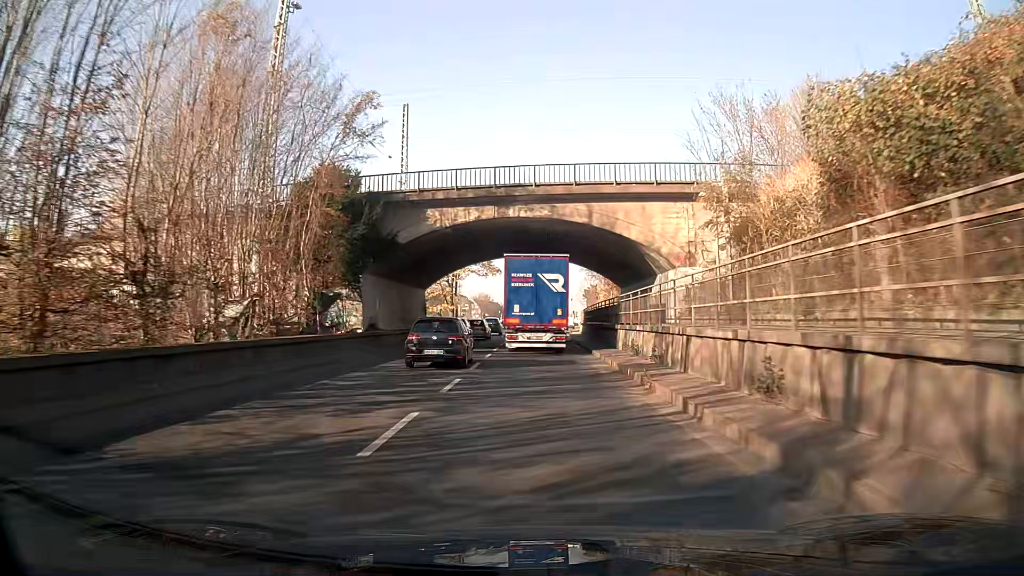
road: trunk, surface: asphalt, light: Day
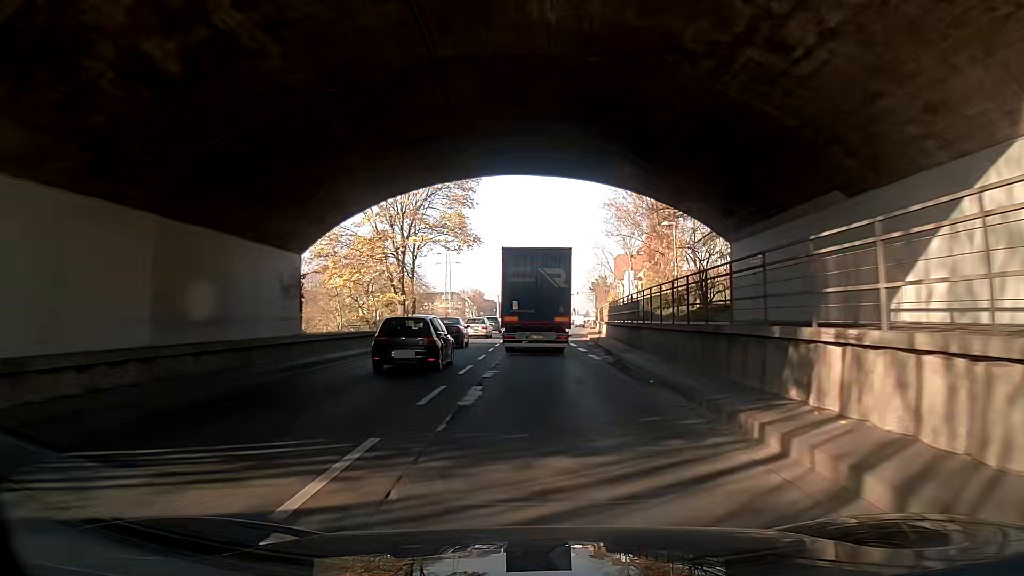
(+0.1, +26.4) m; 0°
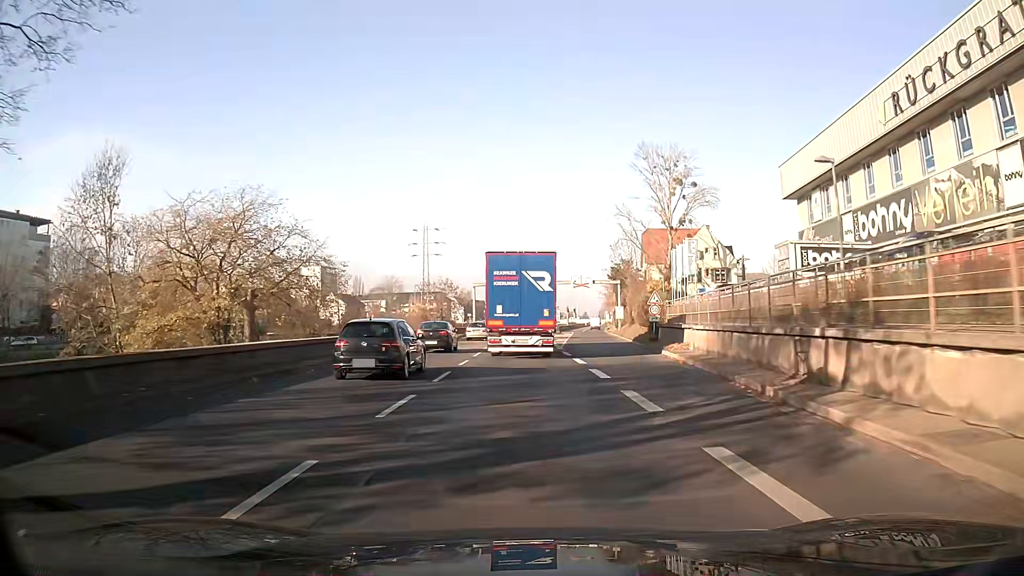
(+0.8, +43.3) m; +1°
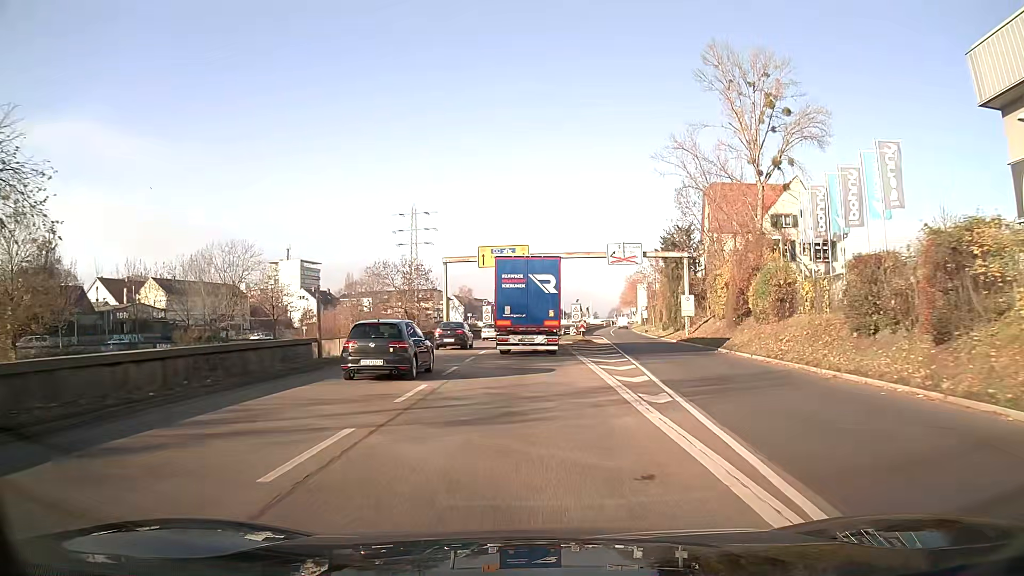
(-0.3, +34.9) m; -1°
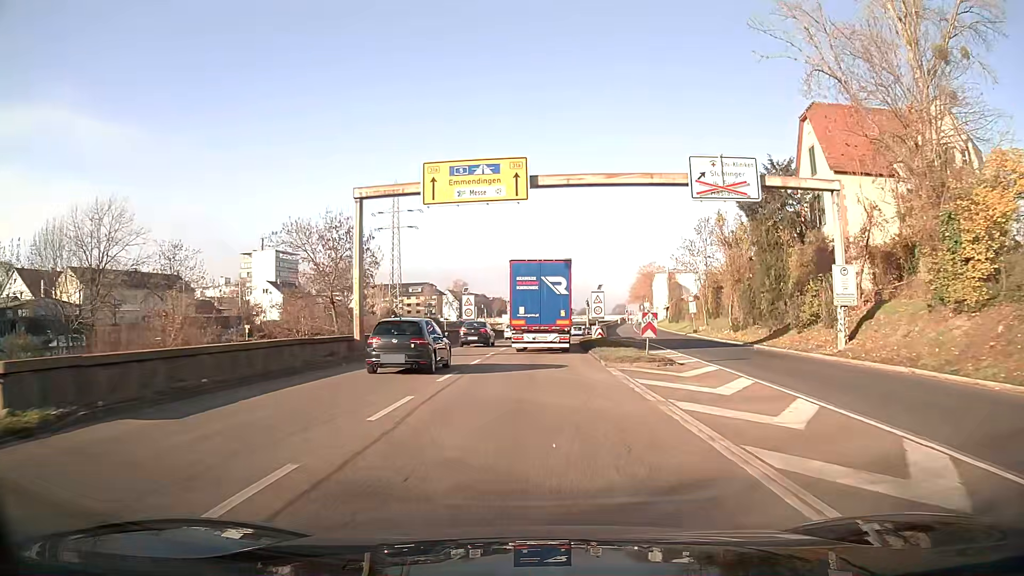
(0.0, +26.8) m; 0°
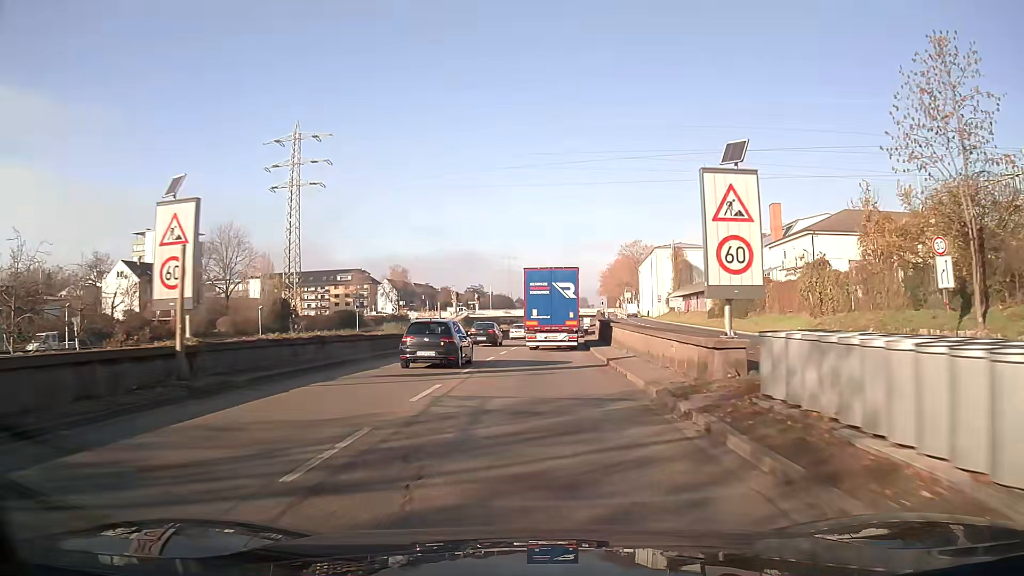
(+1.4, +46.2) m; +4°
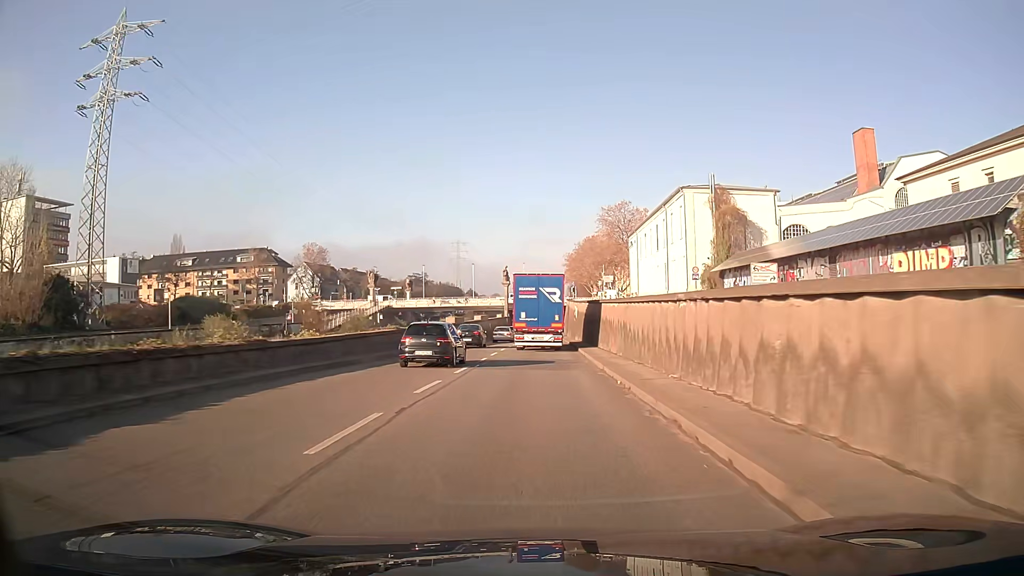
(+1.8, +48.0) m; +4°
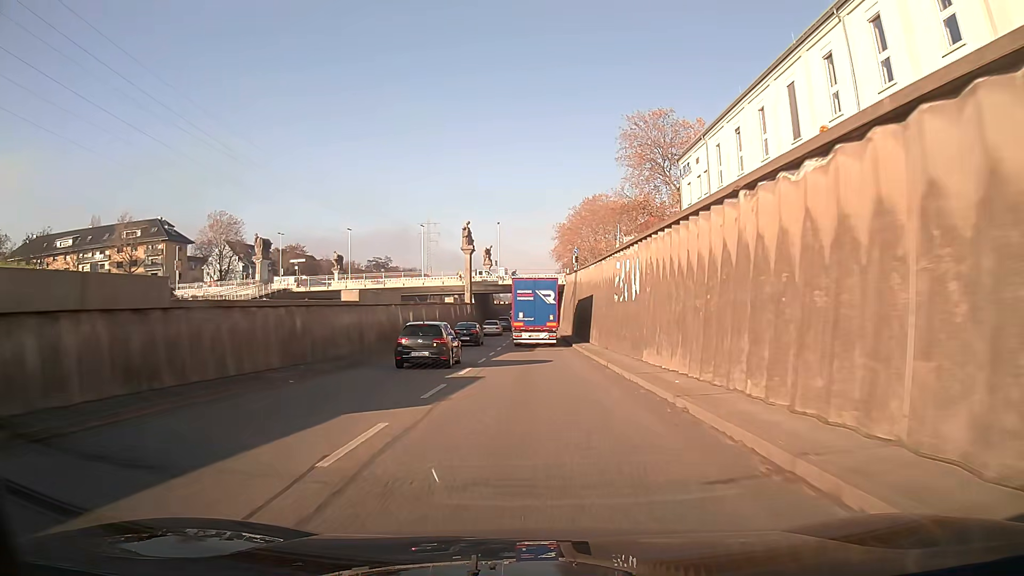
(+0.5, +49.0) m; +1°
